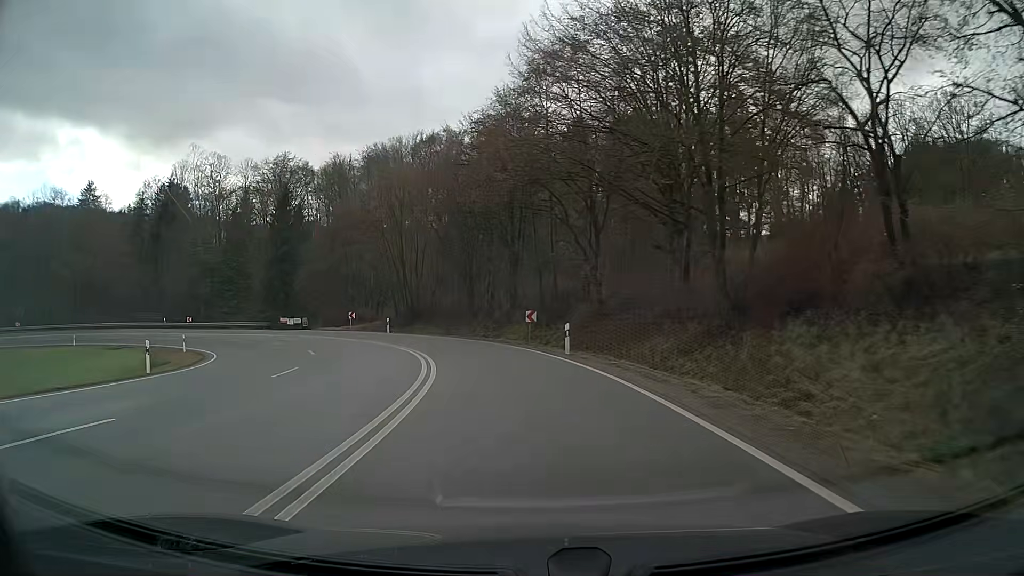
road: primary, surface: asphalt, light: Day
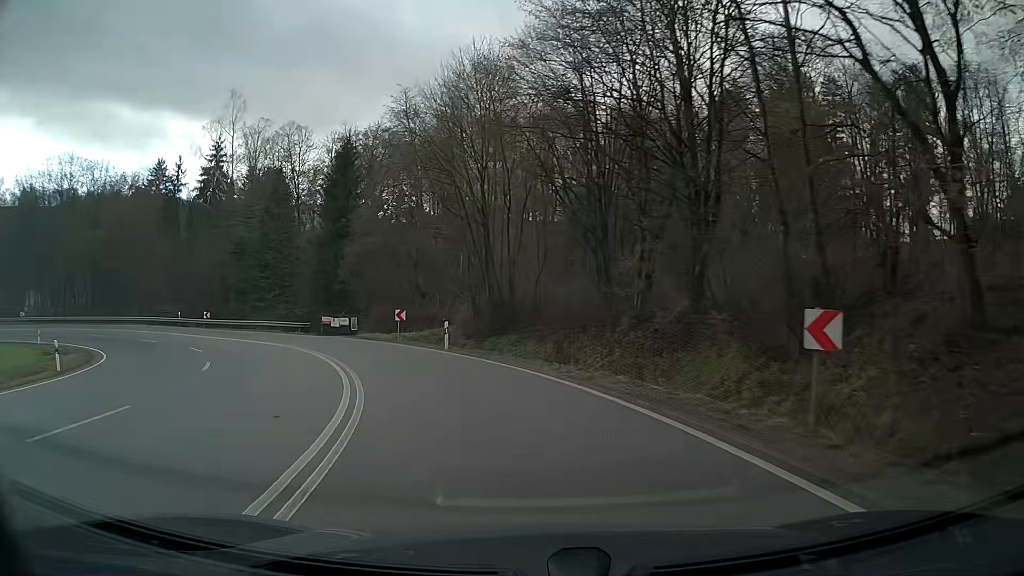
(-2.2, +22.7) m; -13°
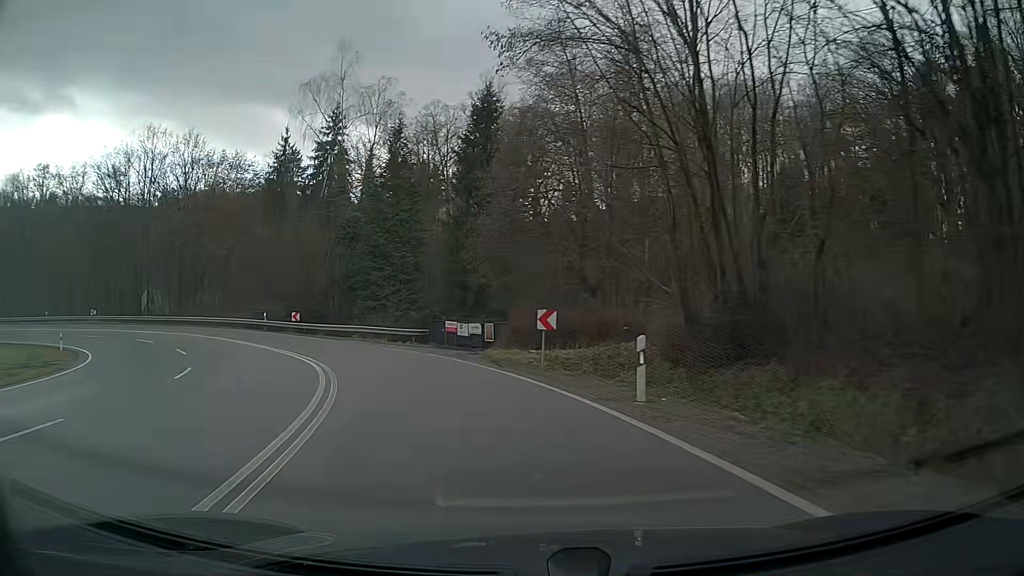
(-1.9, +15.0) m; -15°
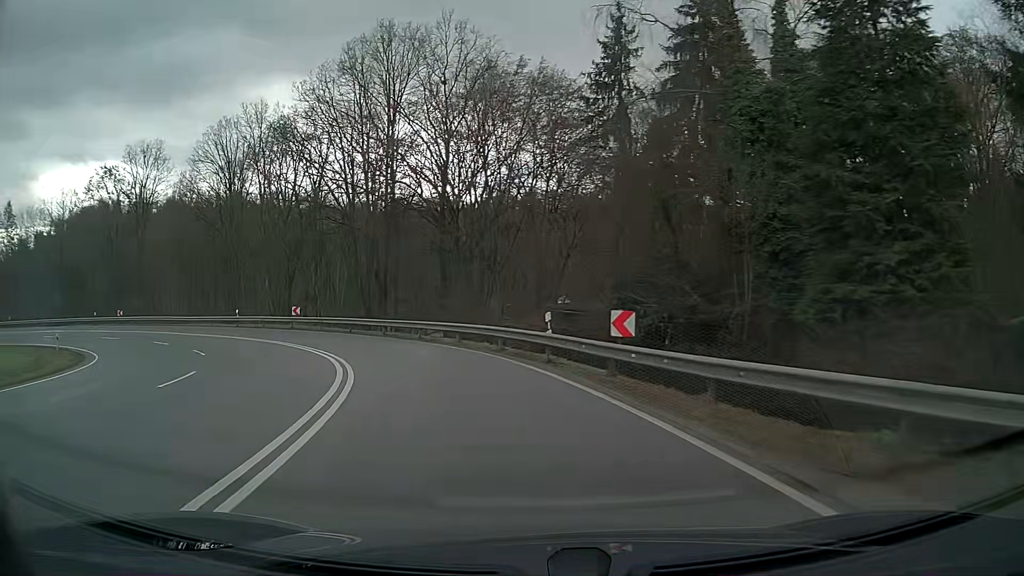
(-8.5, +28.4) m; -32°
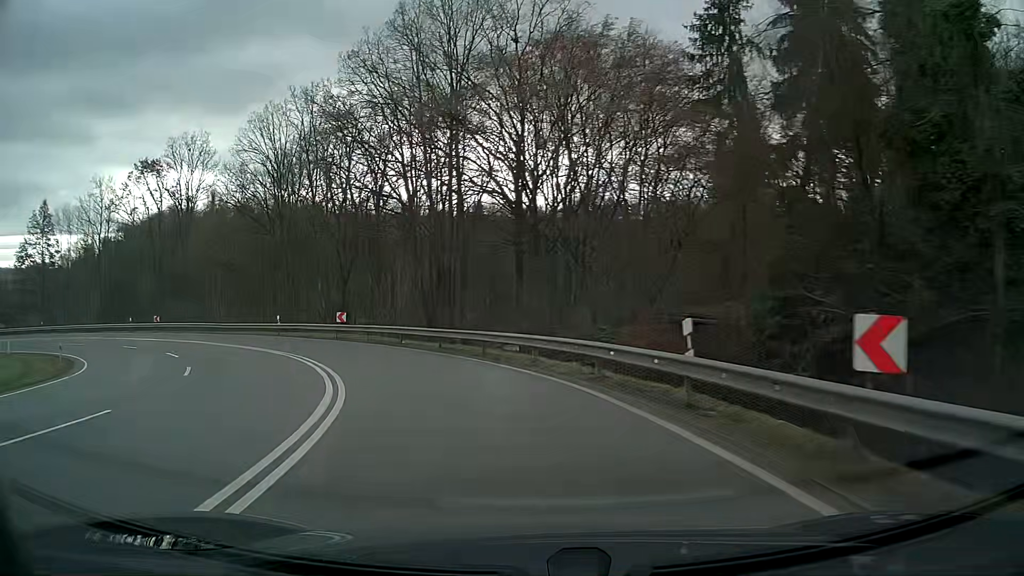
(-0.5, +7.5) m; -7°
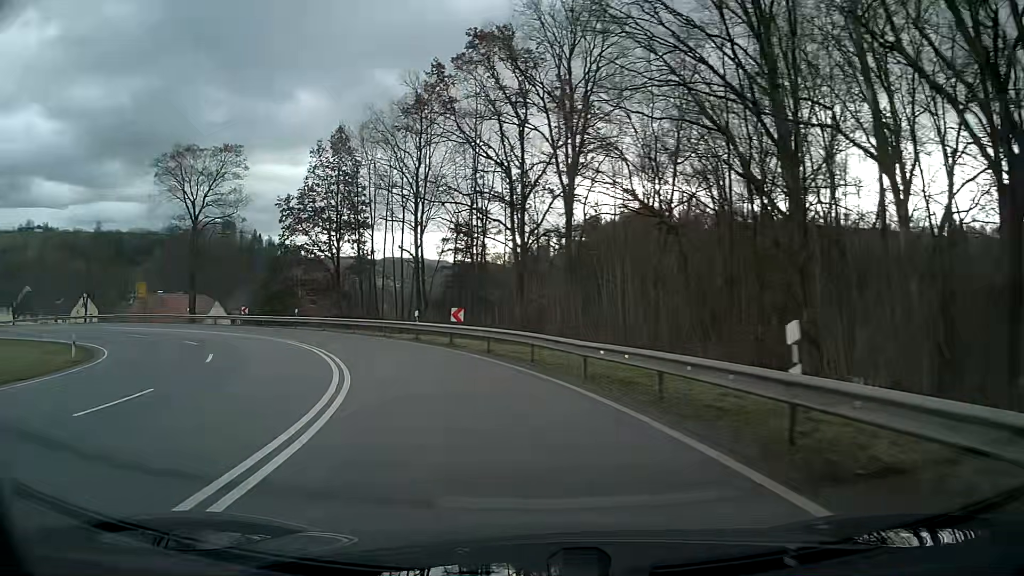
(-12.9, +34.1) m; -41°
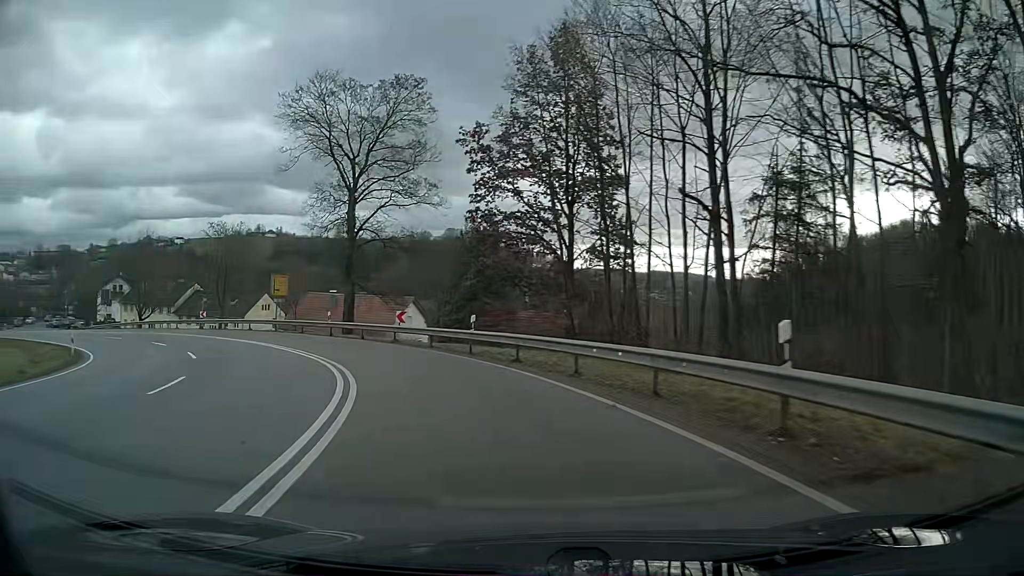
(-4.2, +21.8) m; -22°
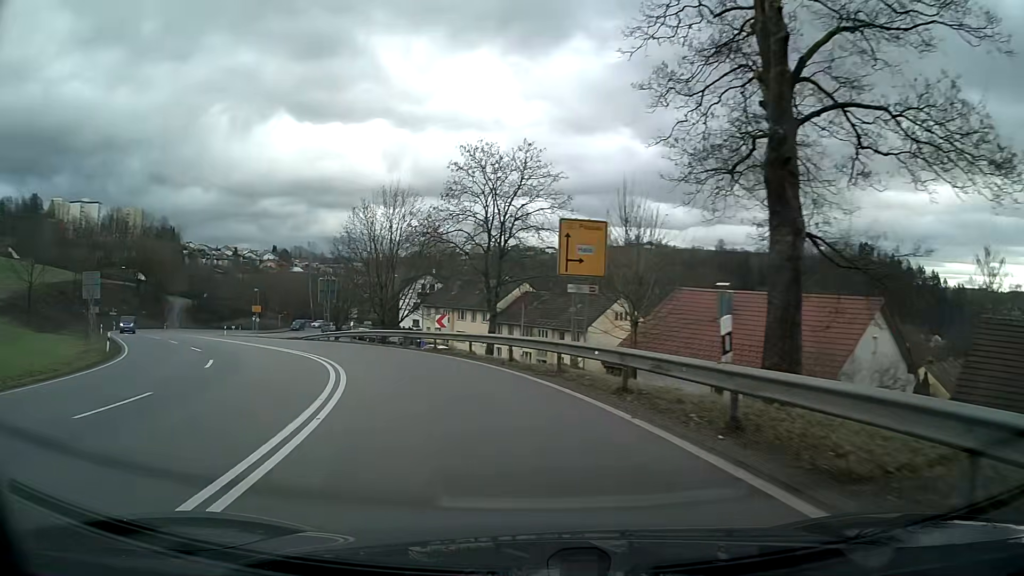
(-8.3, +28.3) m; -33°
(-1, +10) (-4, +20) (-8, +29) (-13, +37) (-18, +46) (-24, +54) (-30, +62) (-35, +70) (-40, +79) (-45, +88) m
